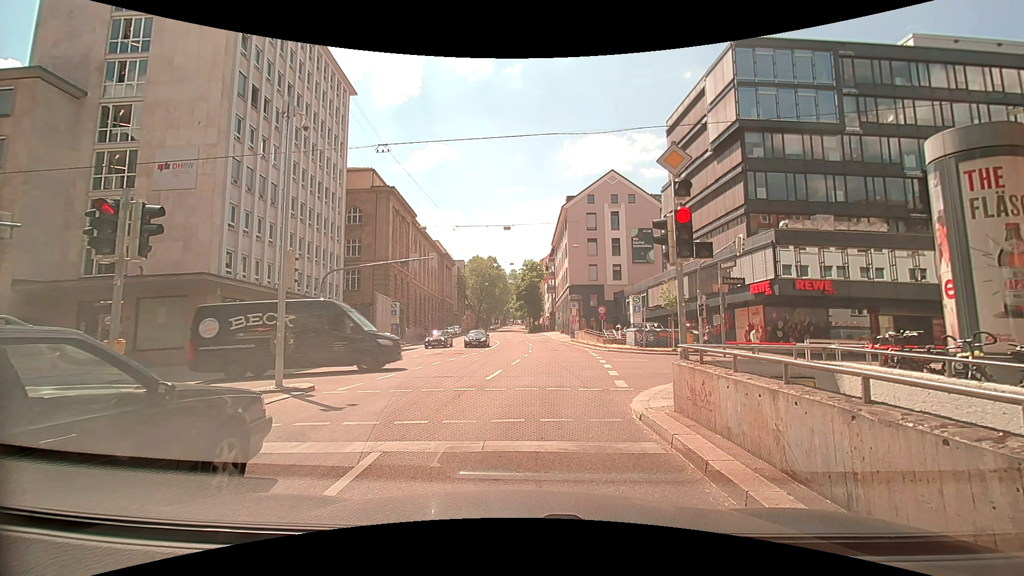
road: secondary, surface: asphalt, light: Day
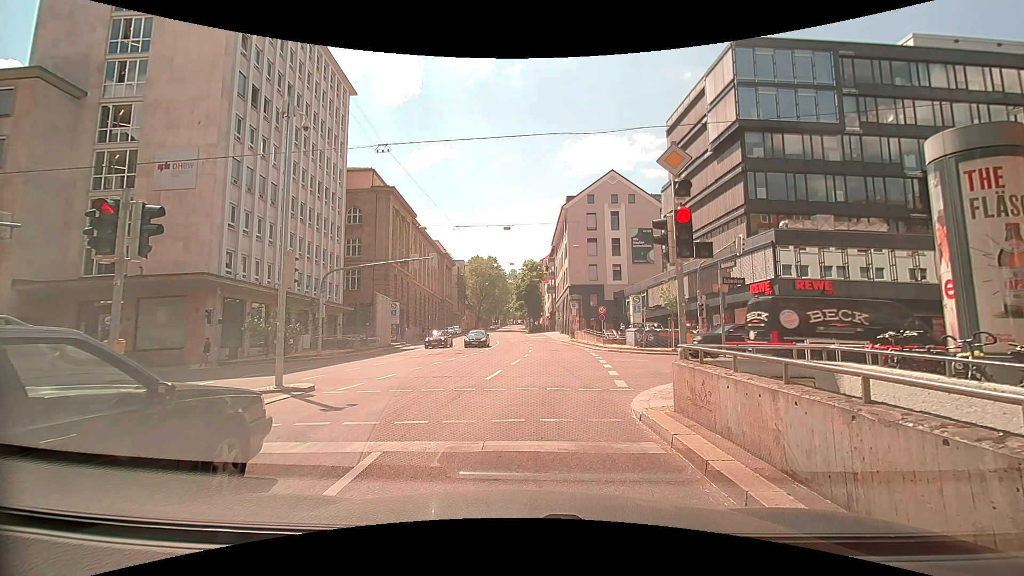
(0.0, 0.0) m; 0°
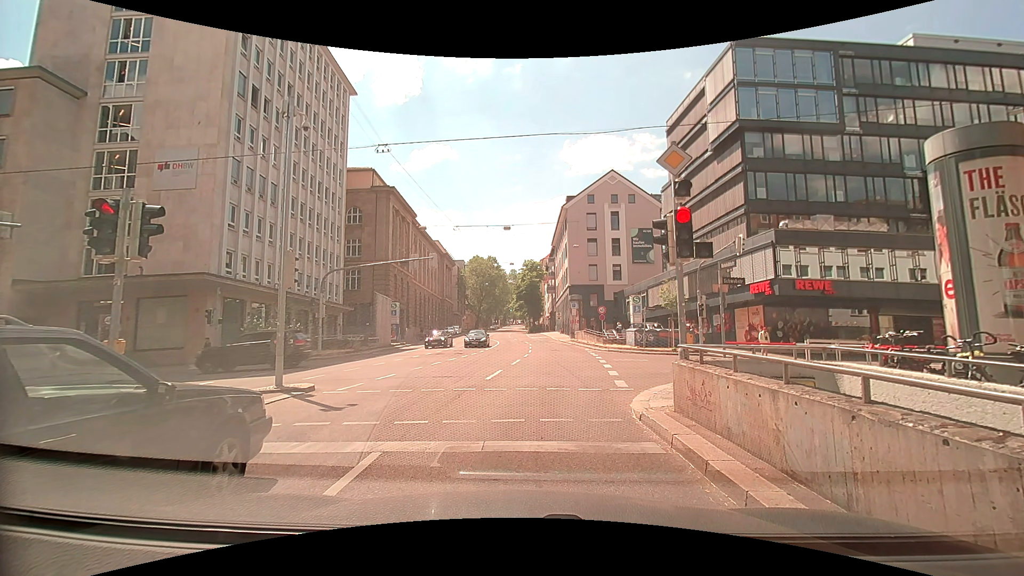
(0.0, 0.0) m; 0°
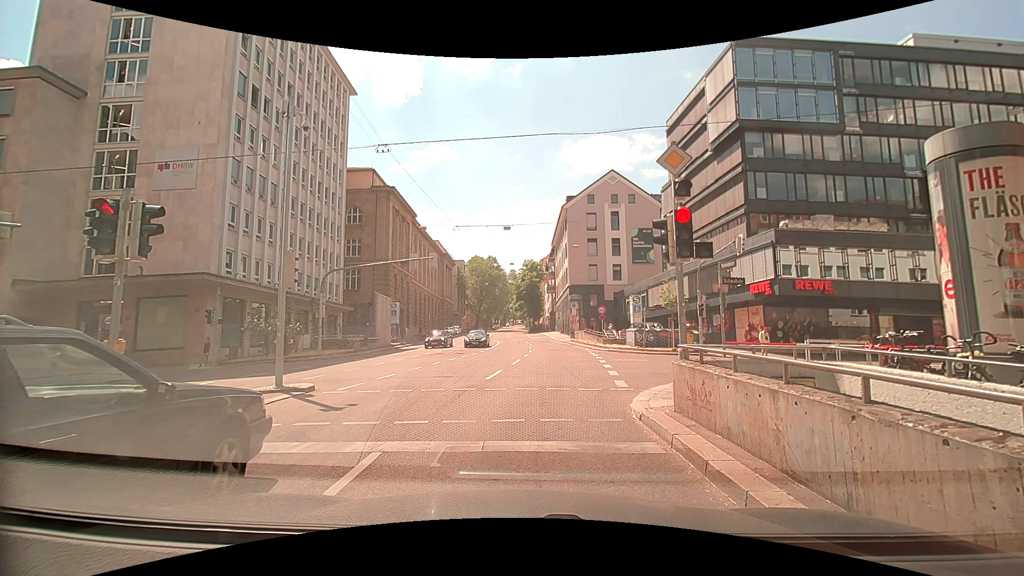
(0.0, 0.0) m; 0°
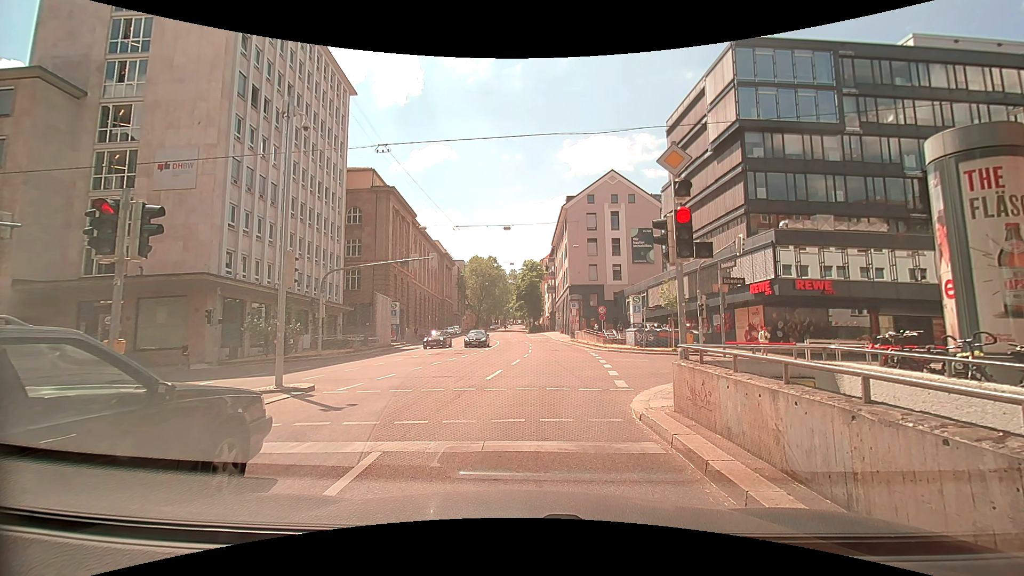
(0.0, 0.0) m; 0°
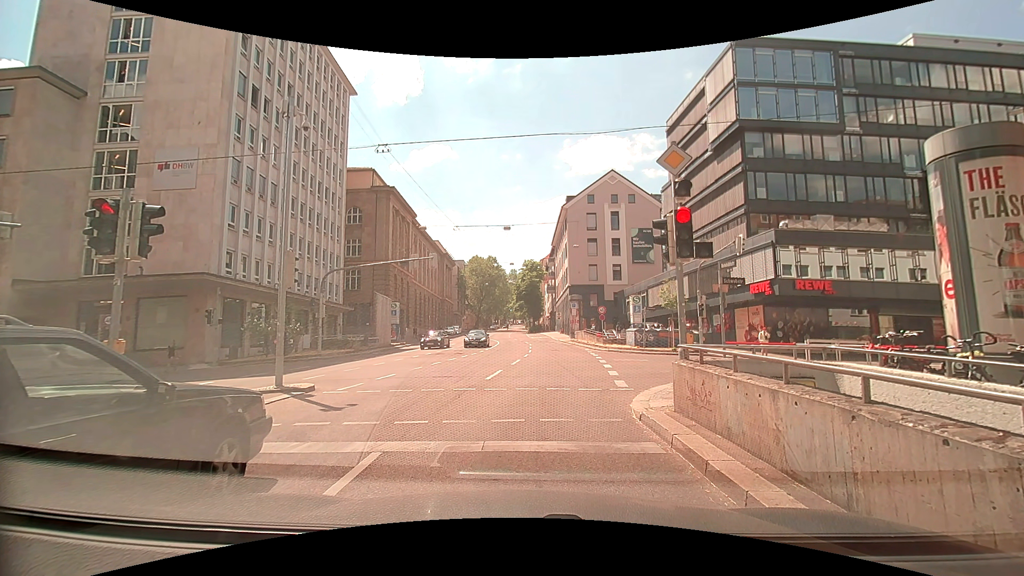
(0.0, 0.0) m; 0°
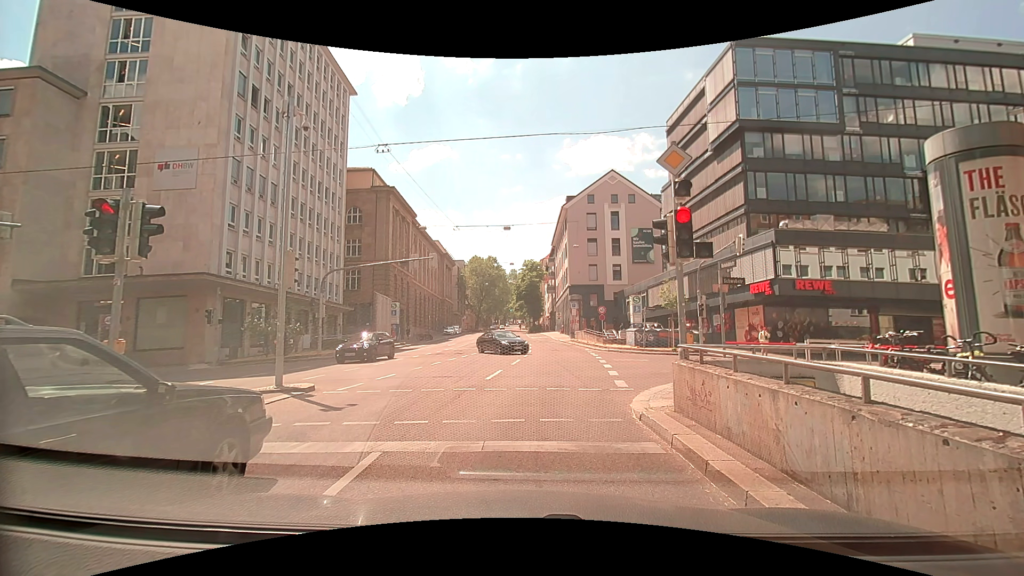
(0.0, 0.0) m; 0°
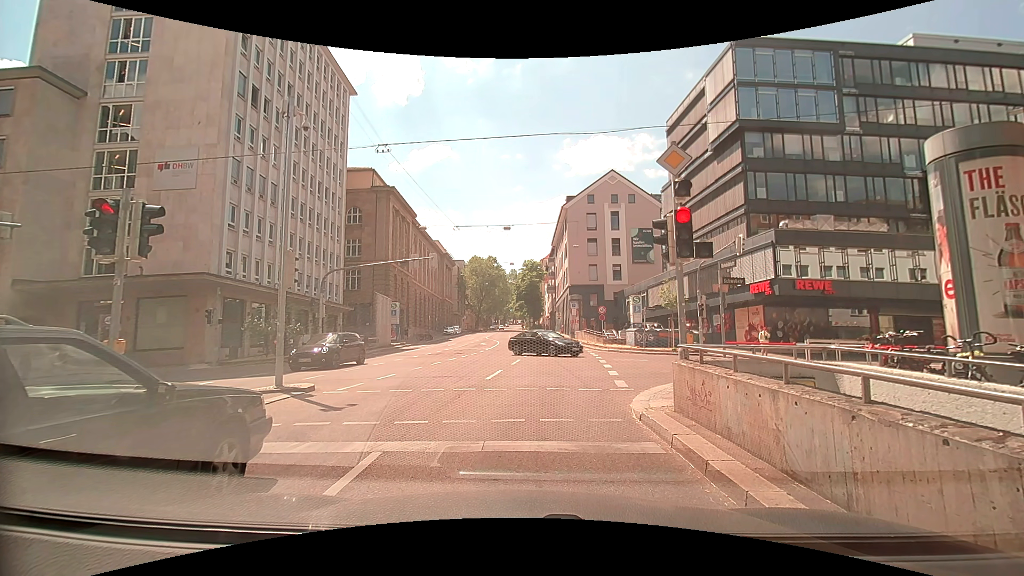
(0.0, 0.0) m; 0°
